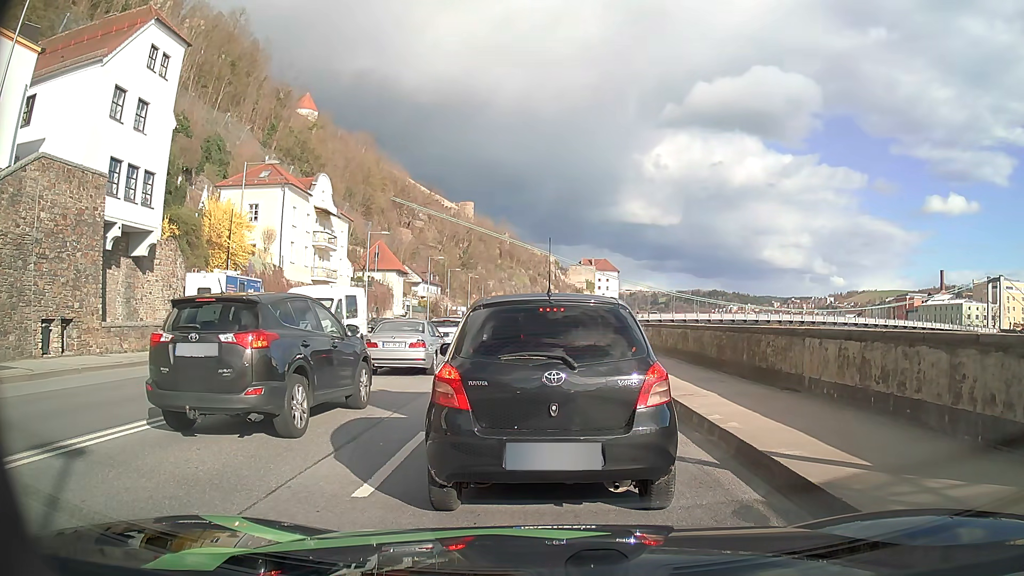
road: primary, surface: asphalt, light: Day
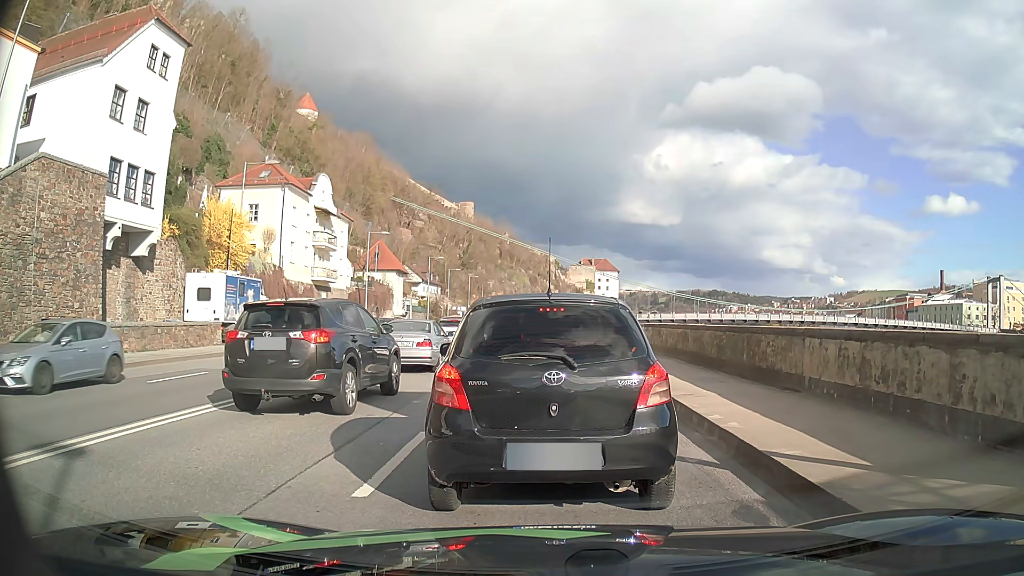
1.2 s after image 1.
(0.0, 0.0) m; 0°
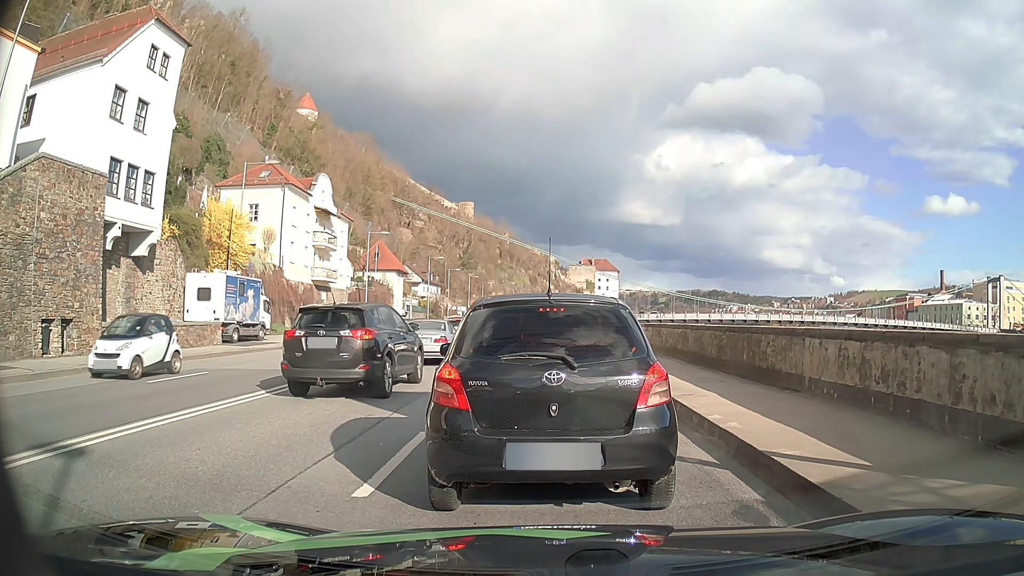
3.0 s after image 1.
(0.0, 0.0) m; 0°
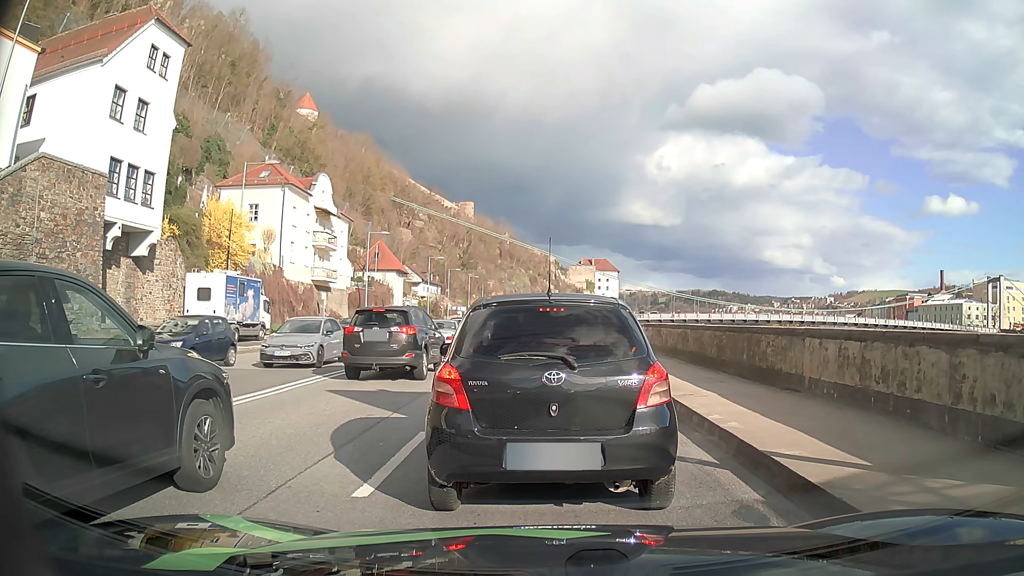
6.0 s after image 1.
(0.0, 0.0) m; 0°
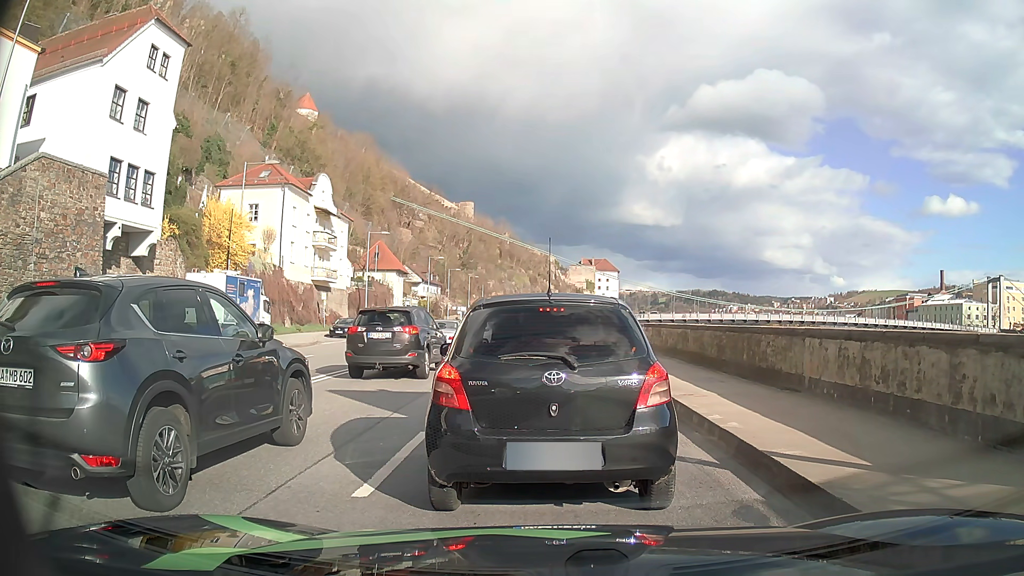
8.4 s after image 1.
(0.0, 0.0) m; 0°
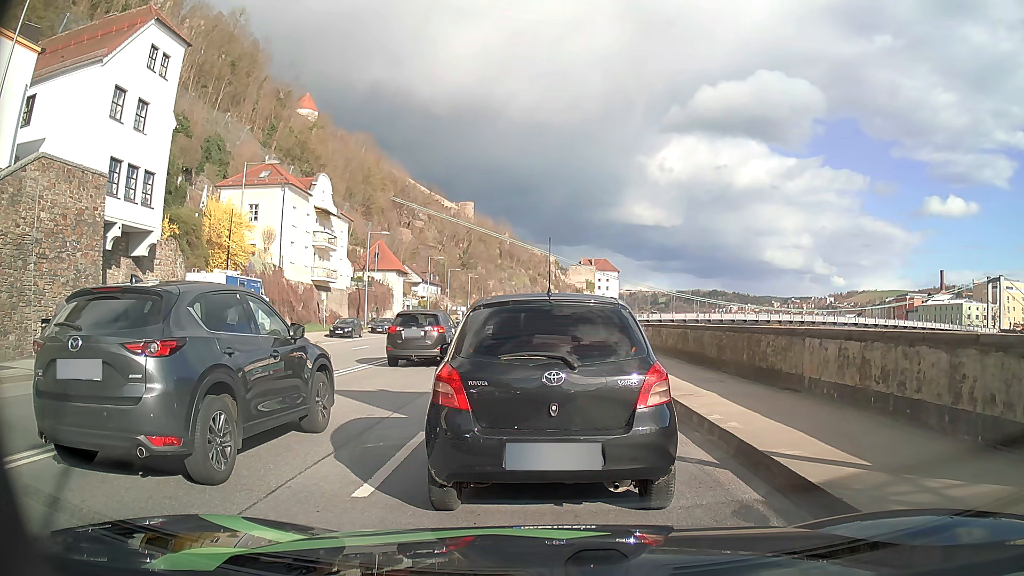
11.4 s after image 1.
(0.0, 0.0) m; 0°
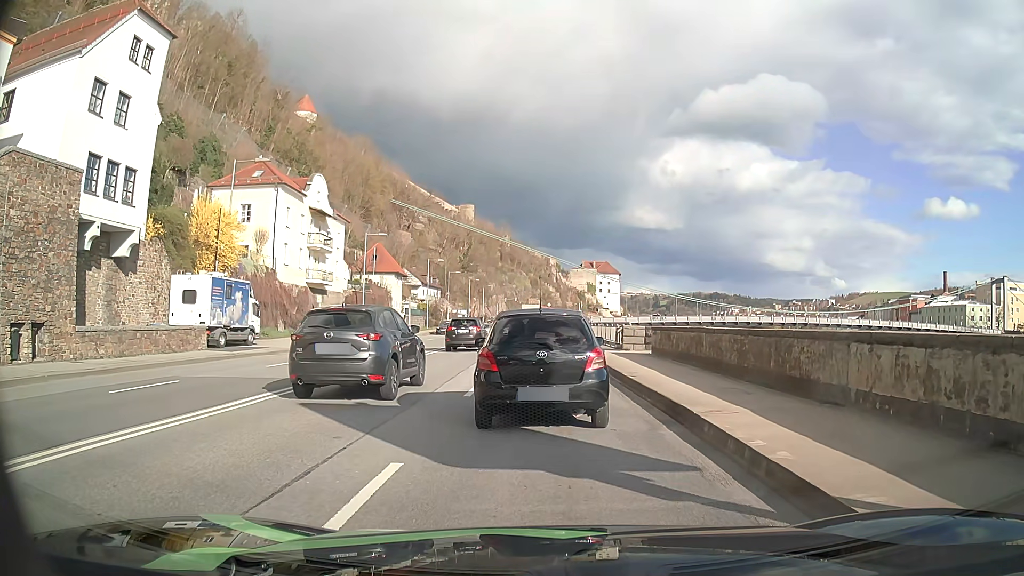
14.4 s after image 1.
(0.0, +1.7) m; -1°
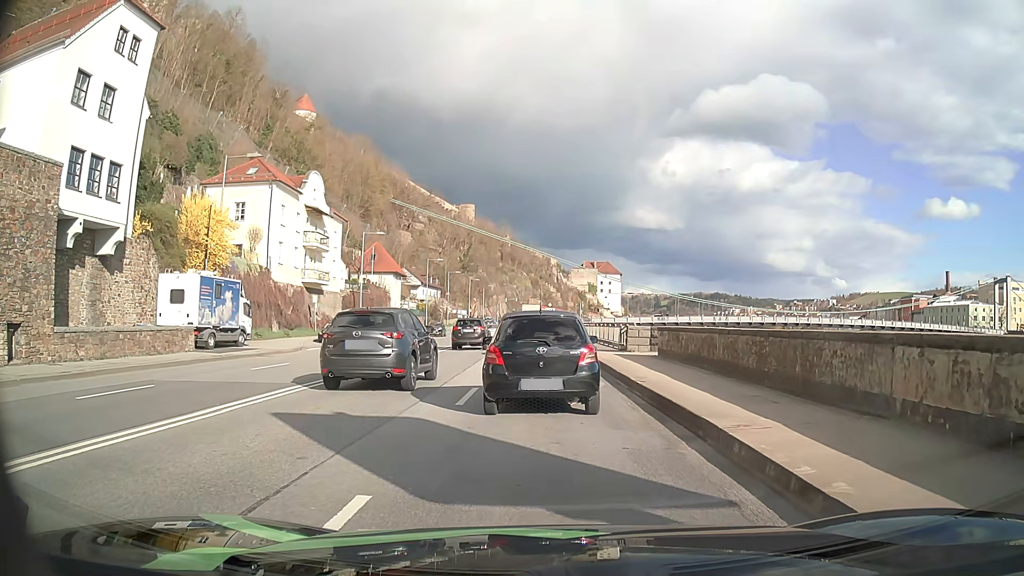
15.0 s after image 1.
(0.0, +1.3) m; +1°
(0, +10) (0, +20) (-1, +30) (-1, +40) (-1, +50) (-2, +60) (-2, +70) (-3, +80) (-3, +90) (-4, +100) m
